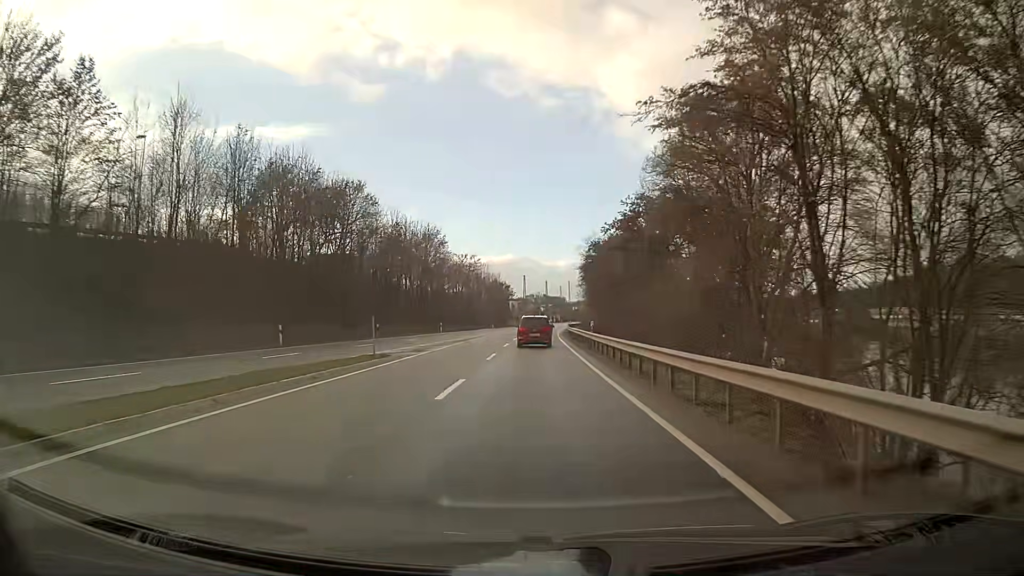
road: primary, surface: asphalt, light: Day
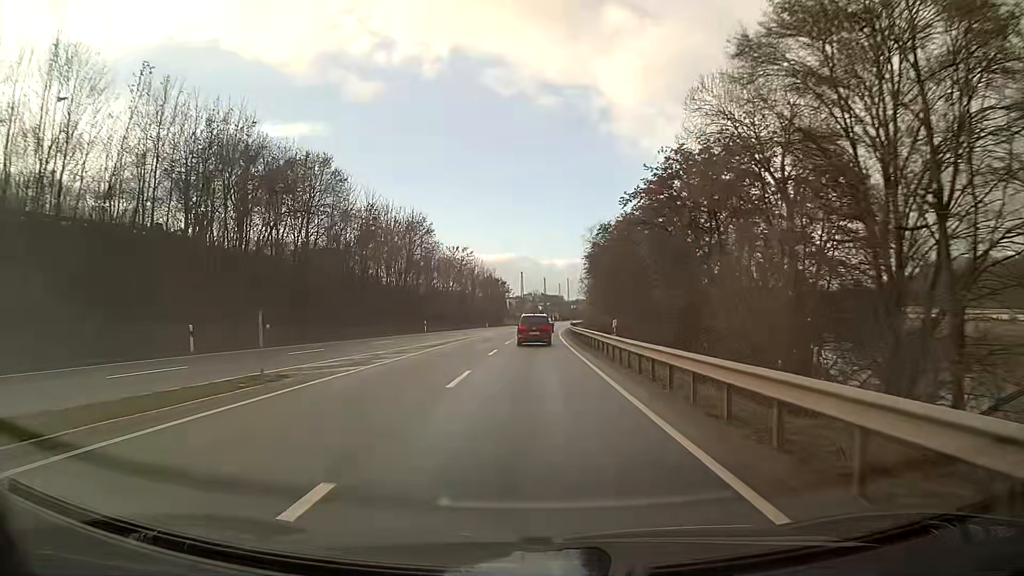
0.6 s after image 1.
(+0.1, +10.2) m; +1°
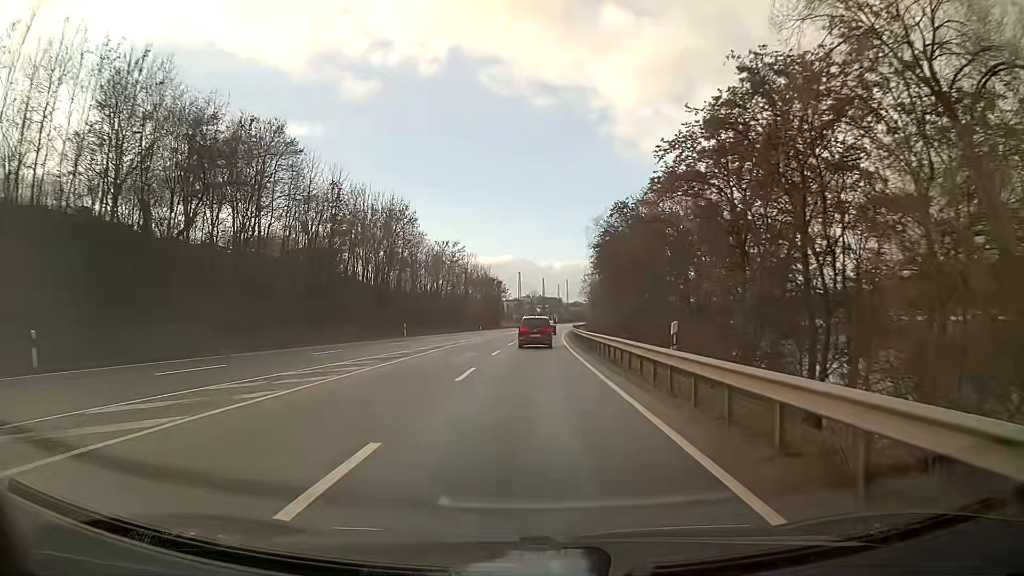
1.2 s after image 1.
(+0.1, +10.3) m; 0°
(0, +10) (0, +20) (0, +30) (0, +40) (+1, +50) (+1, +60) (+1, +70) (+2, +80) (+2, +90) (+3, +100) m
